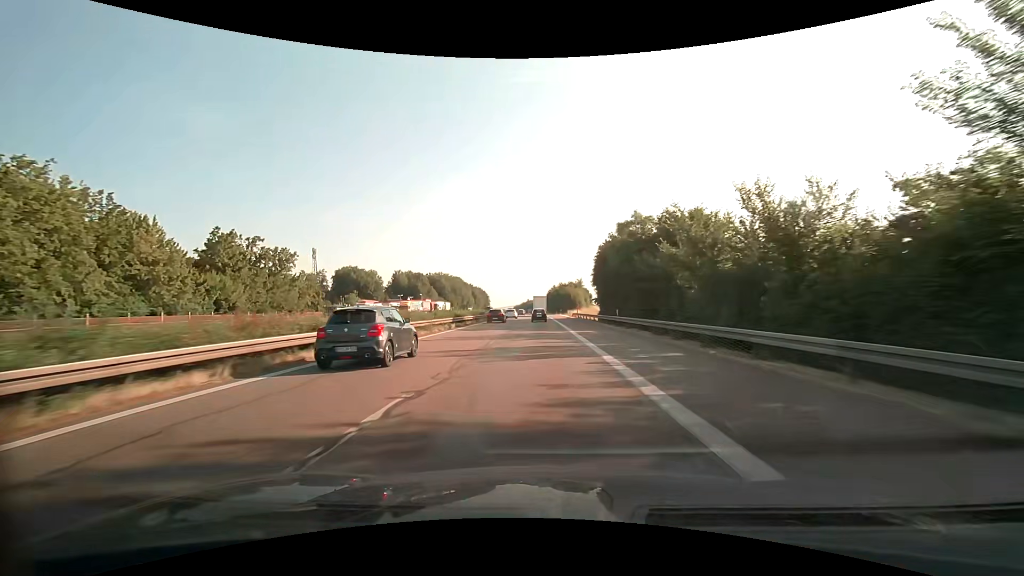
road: motorway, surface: asphalt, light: Day
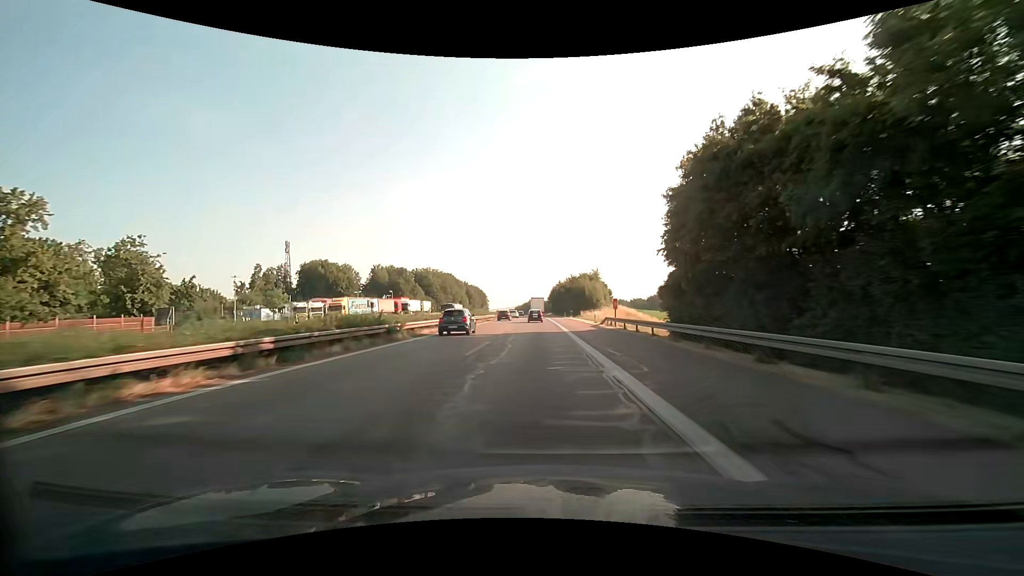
(-0.3, +40.8) m; -1°
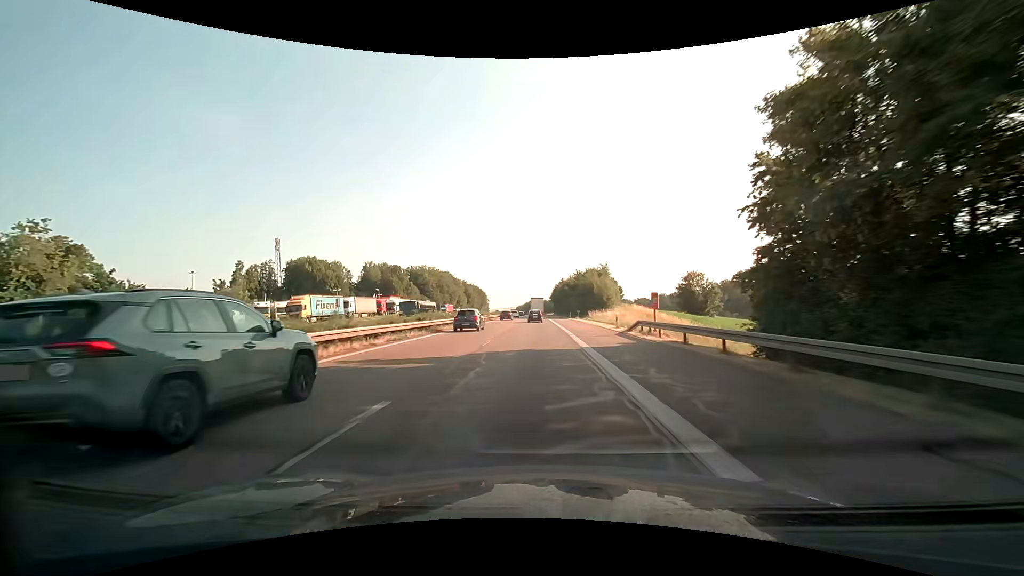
(0.0, +13.8) m; 0°
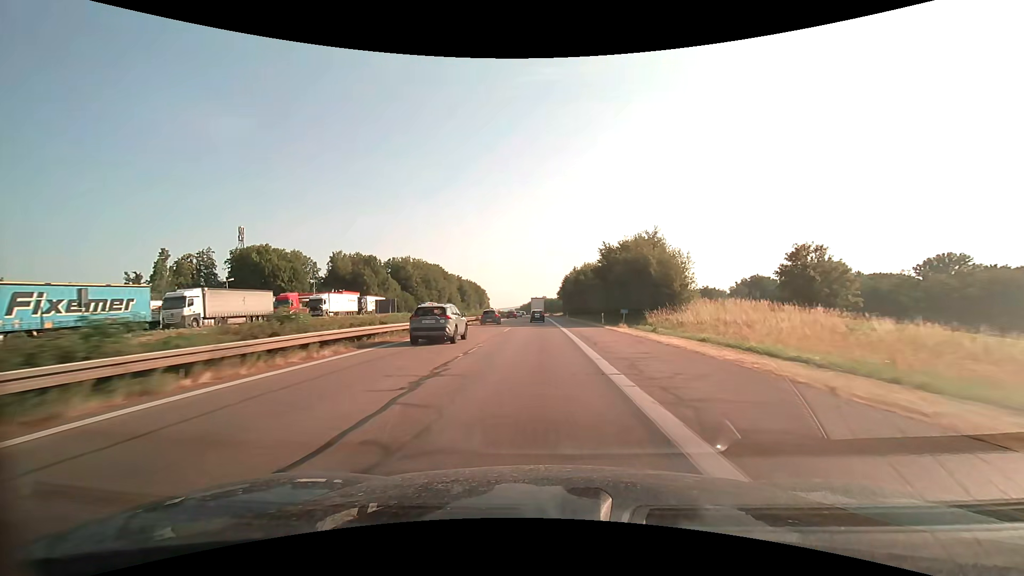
(-0.2, +41.7) m; -1°
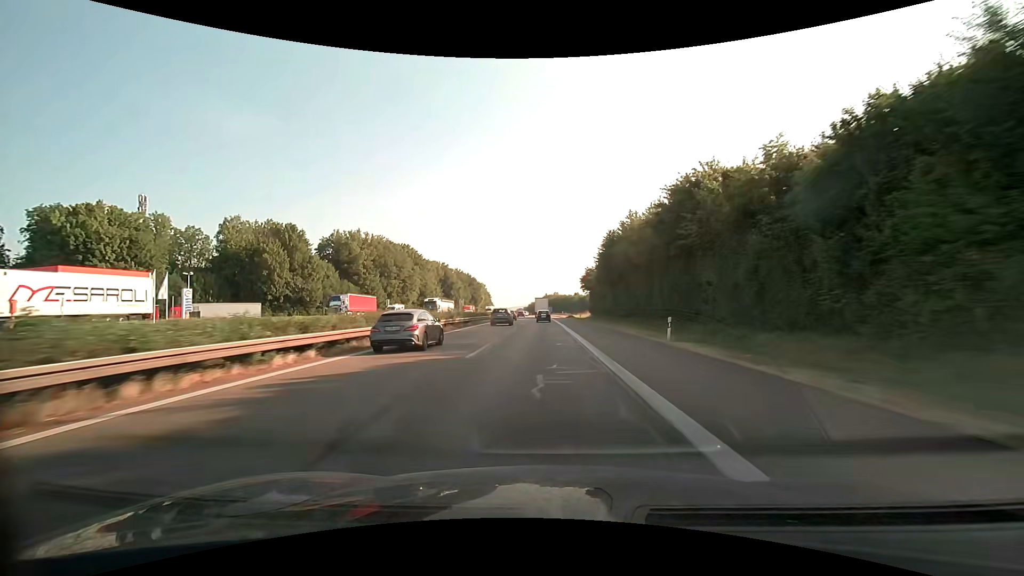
(-0.8, +71.4) m; -1°
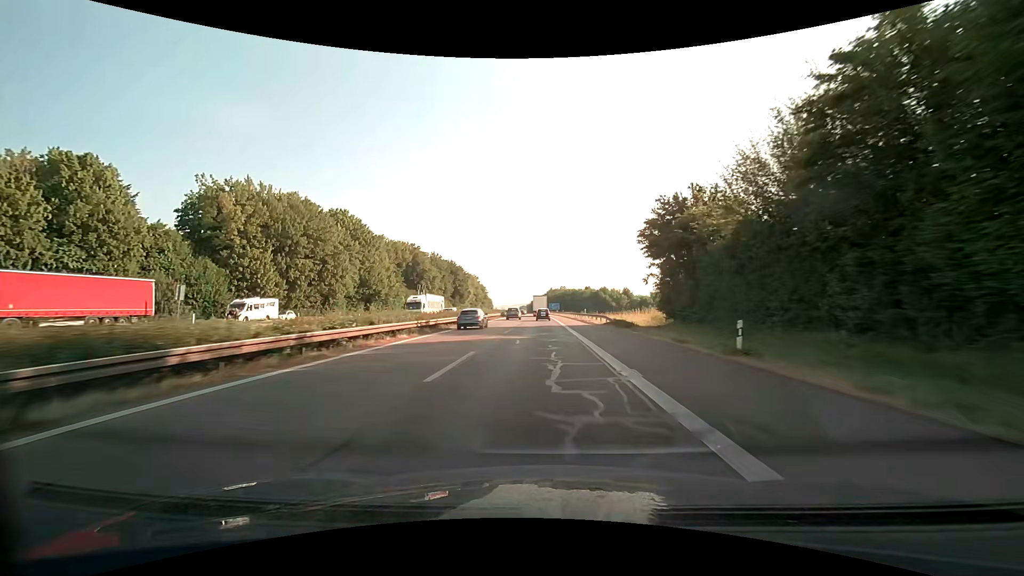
(-0.4, +58.6) m; -1°
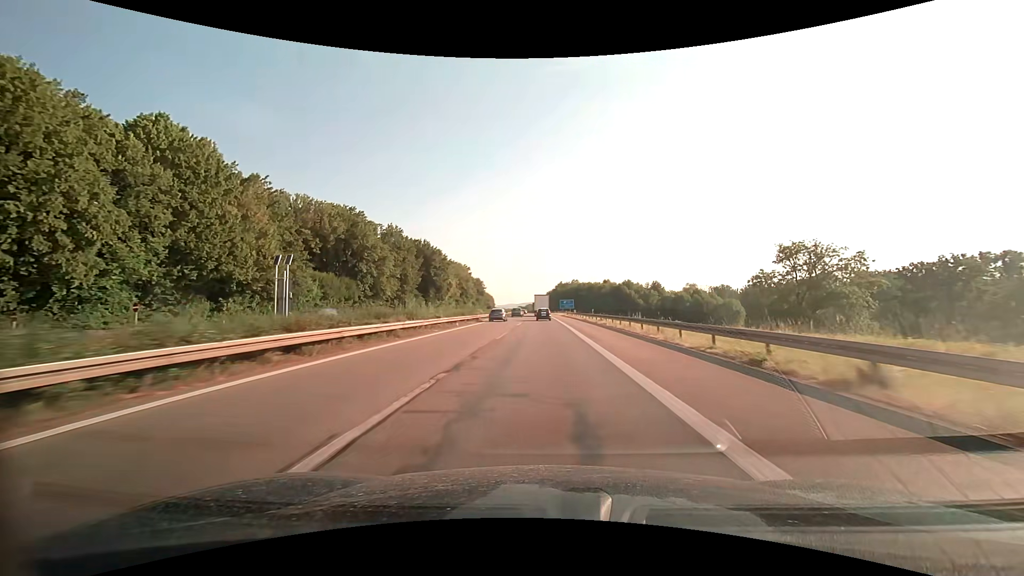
(-0.4, +58.7) m; -1°
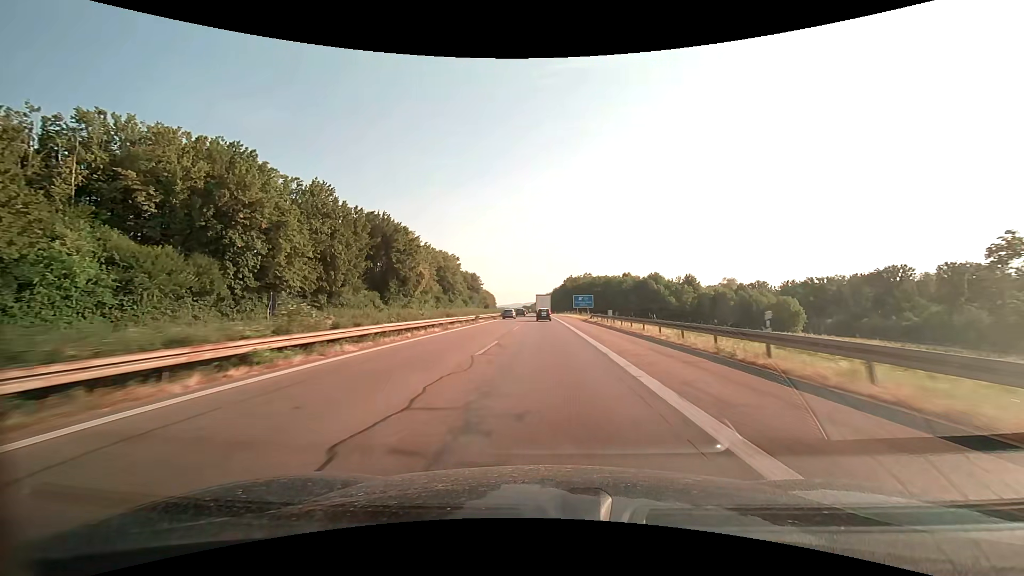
(-0.2, +43.8) m; -1°
(0, +10) (0, +20) (0, +30) (0, +40) (0, +50) (-1, +60) (-1, +70) (-1, +80) (-1, +90) (-1, +100) m
